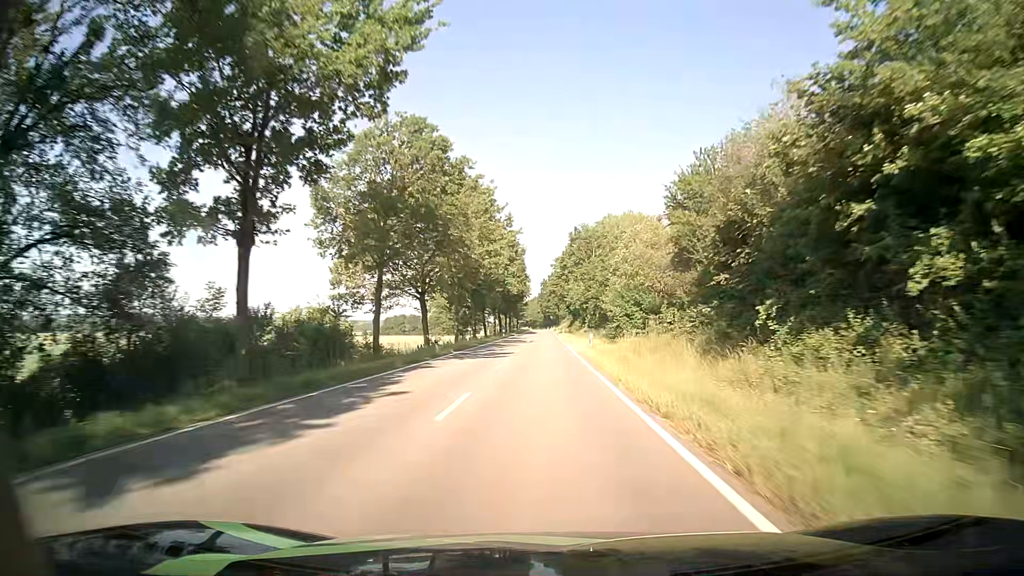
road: tertiary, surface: asphalt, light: Day
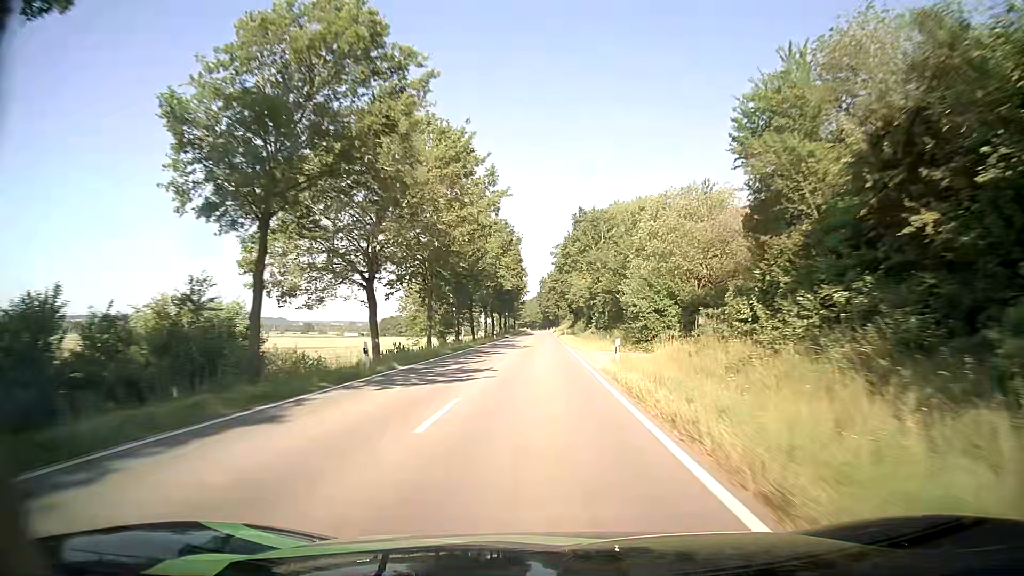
(0.0, +13.4) m; 0°
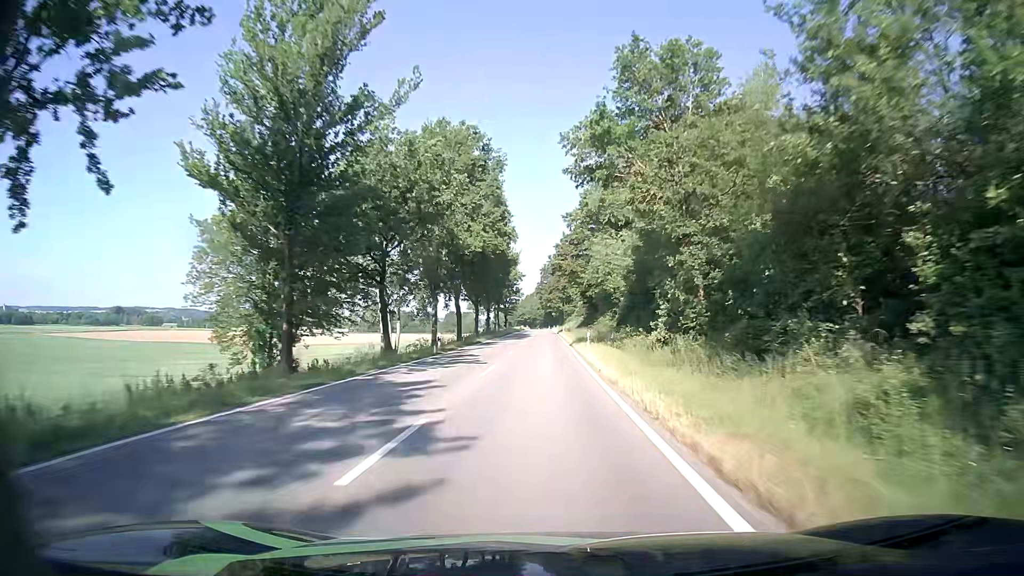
(-0.2, +40.3) m; 0°
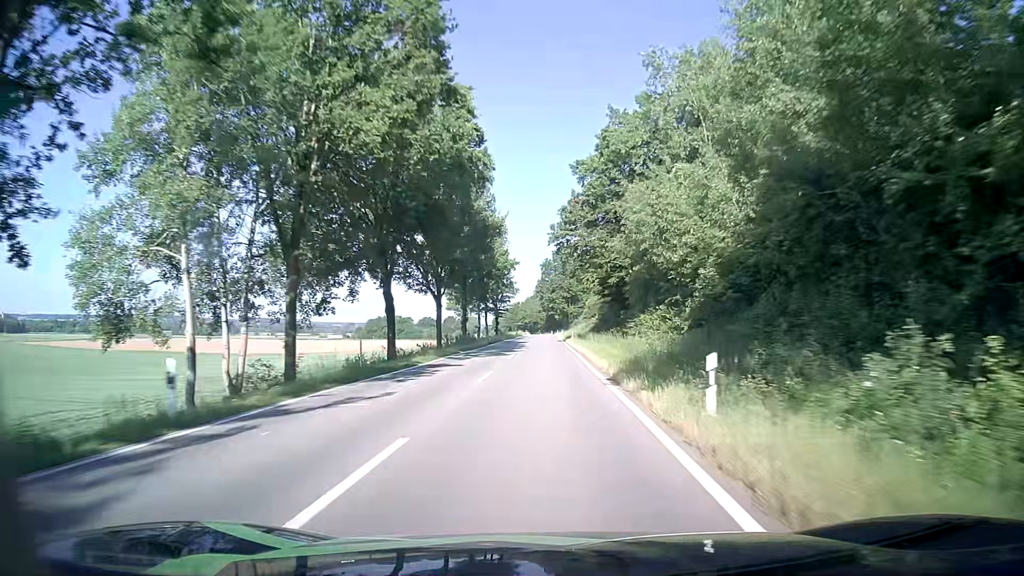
(0.0, +26.8) m; 0°
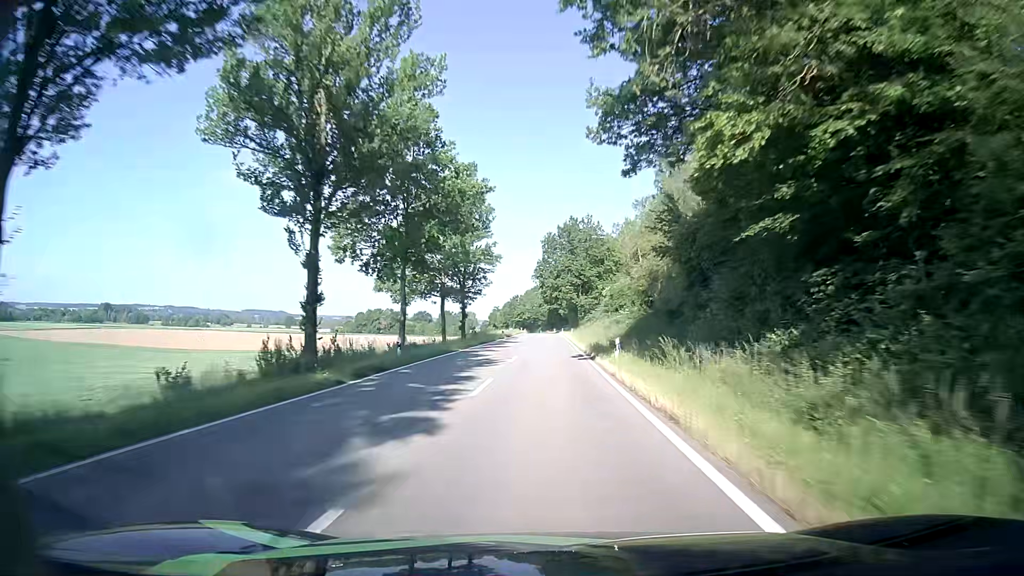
(+0.1, +40.6) m; 0°
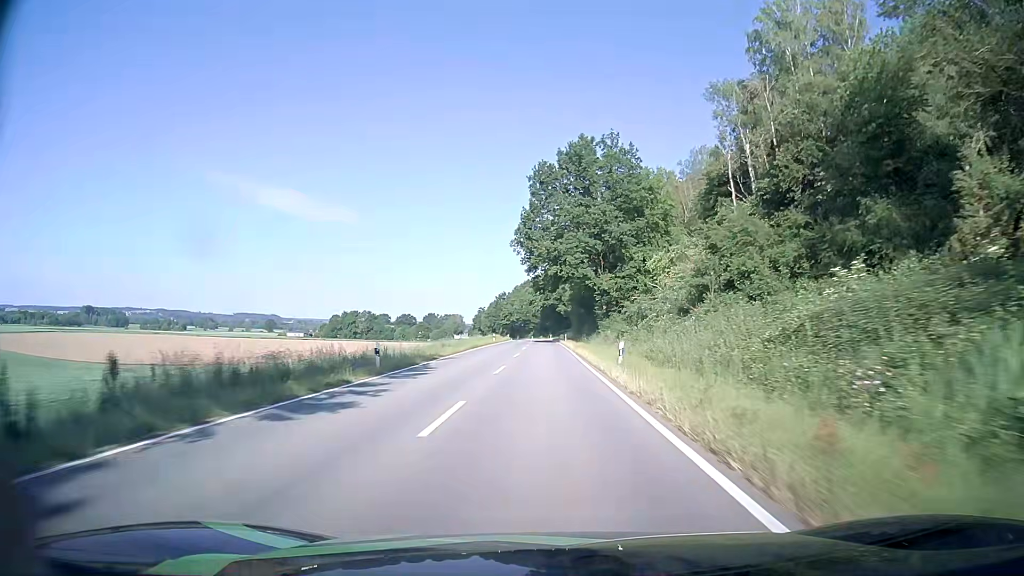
(-0.1, +55.0) m; 0°
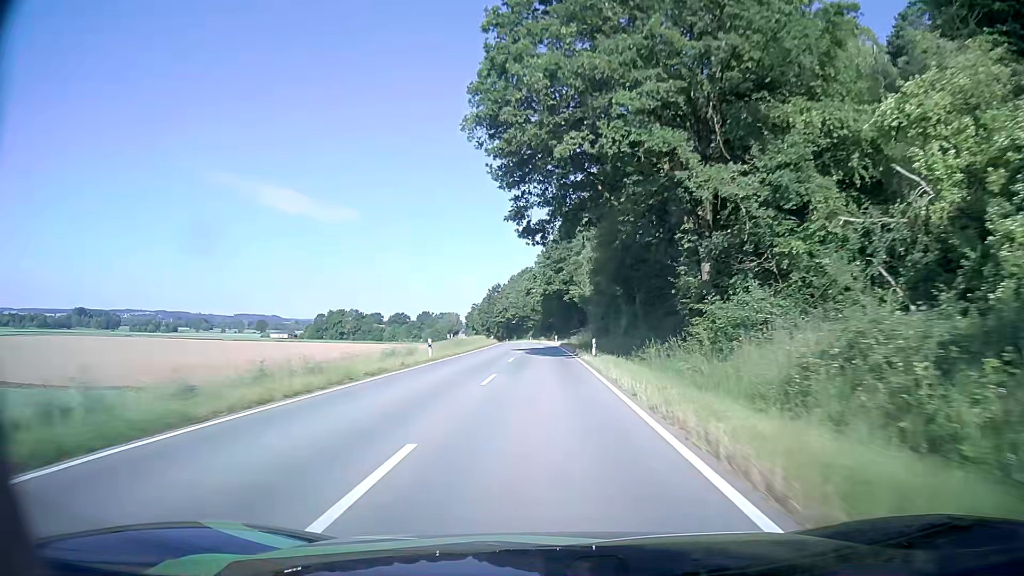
(-0.1, +41.5) m; 0°
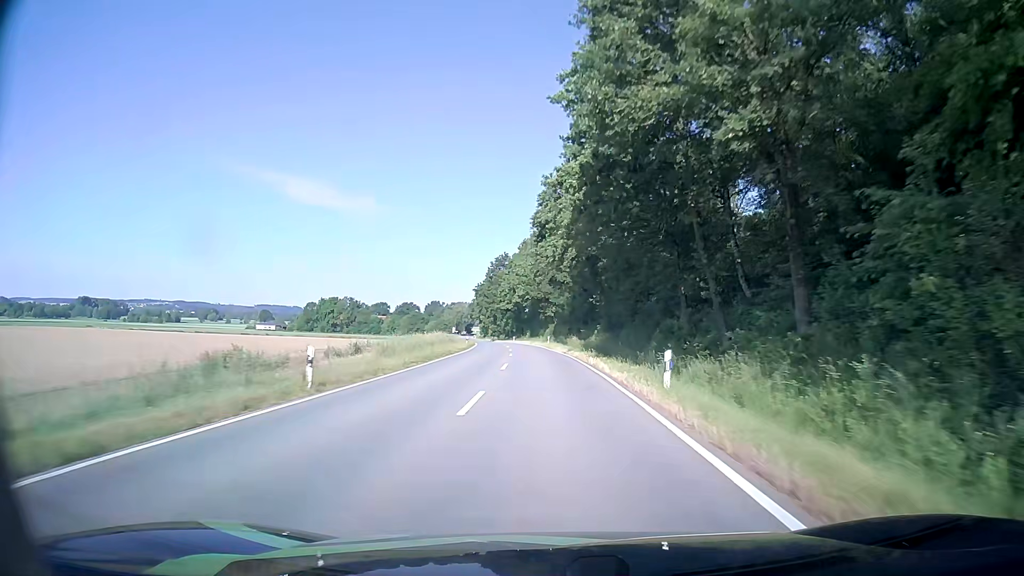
(-1.2, +68.1) m; -2°
(0, +10) (0, +20) (0, +30) (-1, +40) (-1, +50) (-2, +60) (-3, +70) (-4, +80) (-5, +90) (-6, +100) m
